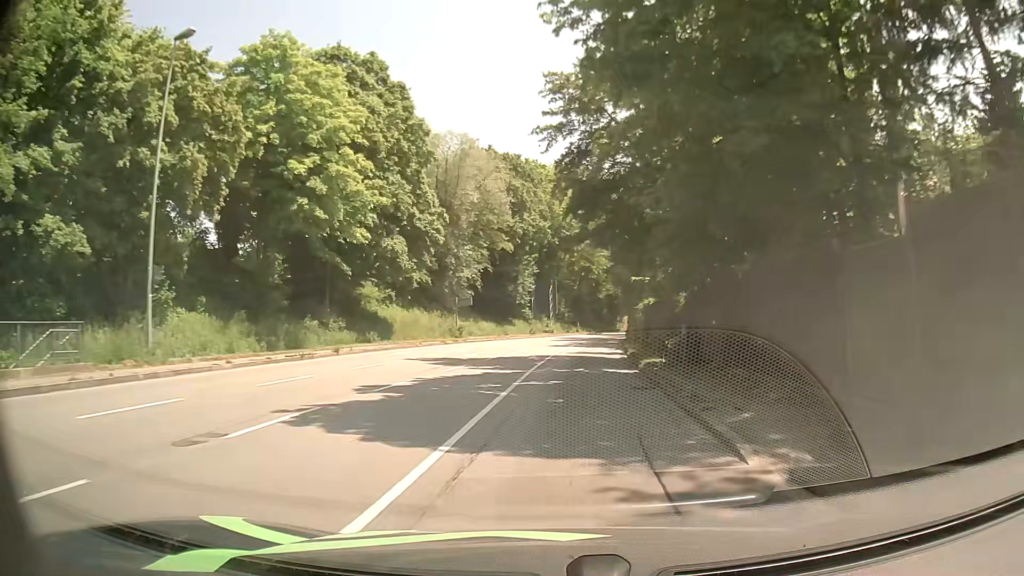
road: primary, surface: asphalt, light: Day
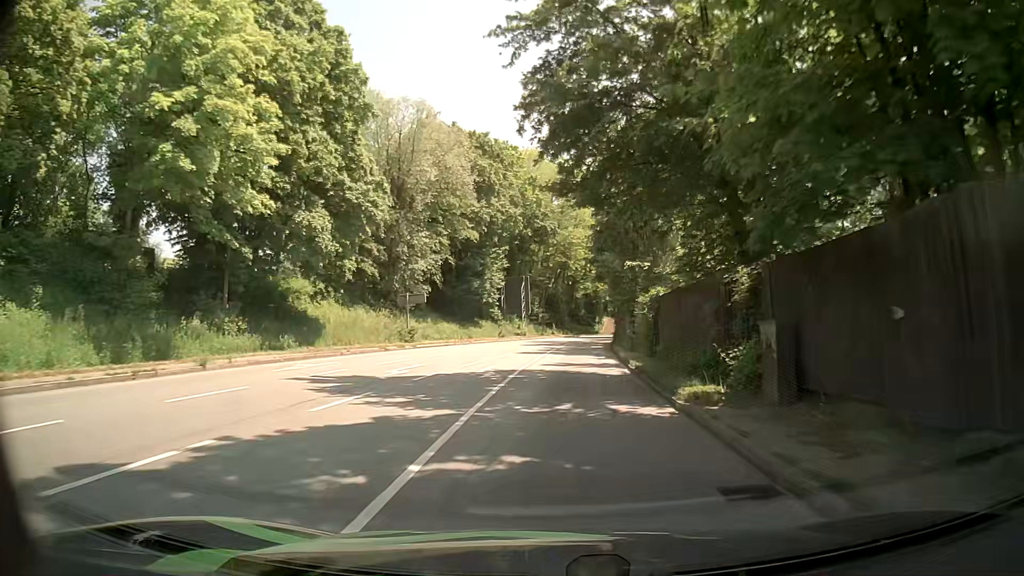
(+0.2, +9.5) m; +3°
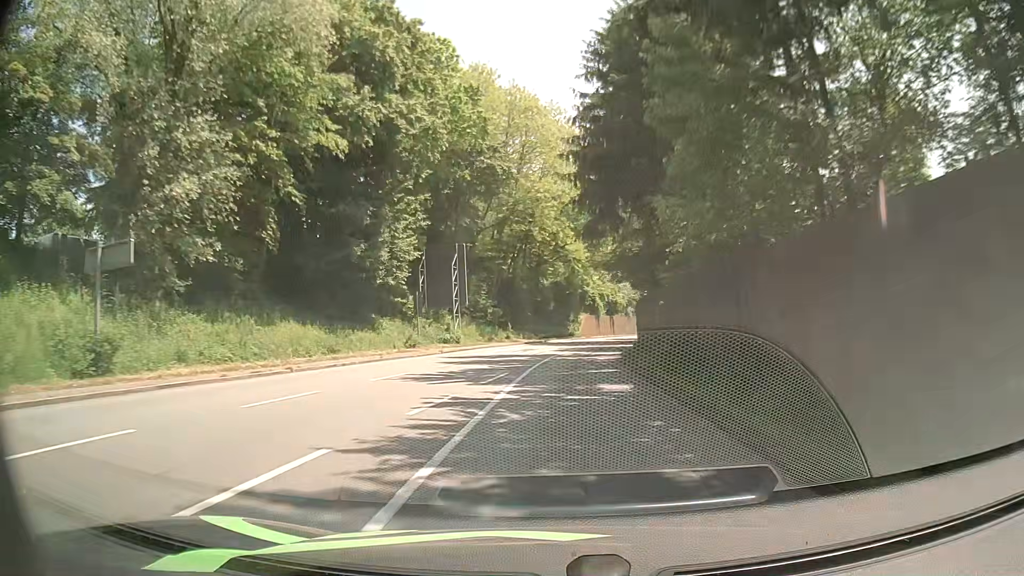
(+0.7, +29.7) m; +2°
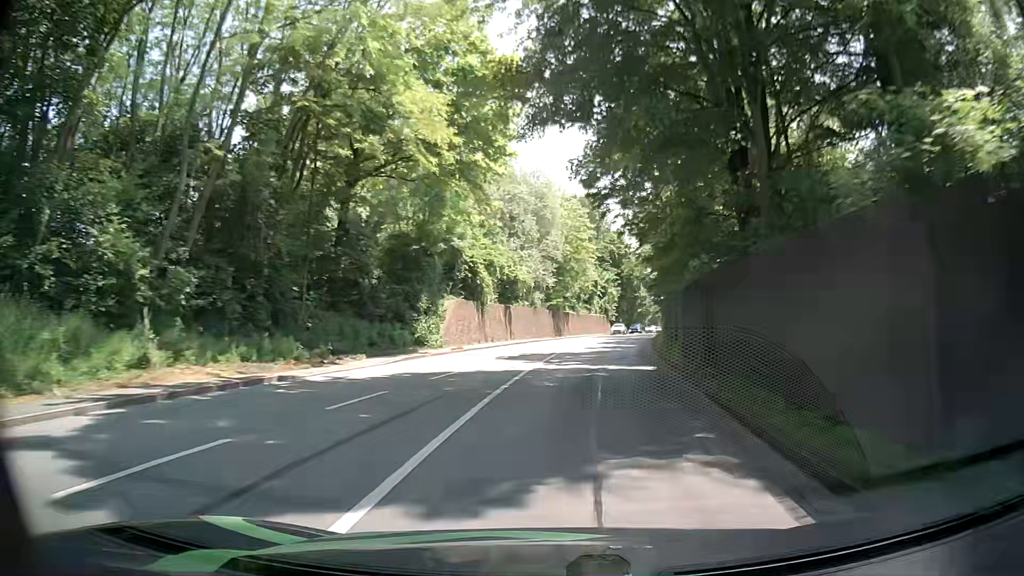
(+3.0, +42.0) m; +8°
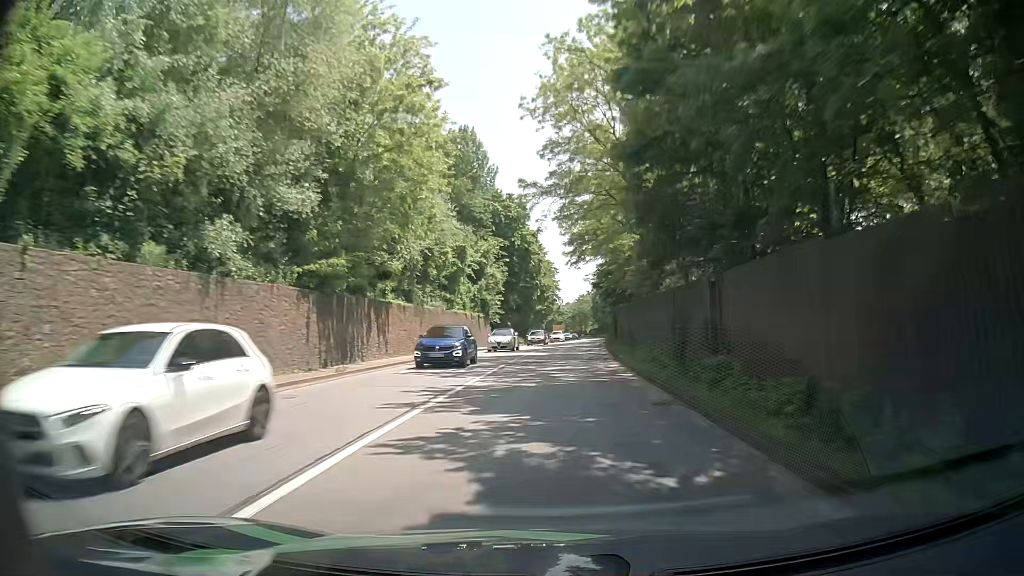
(+4.9, +44.3) m; +11°
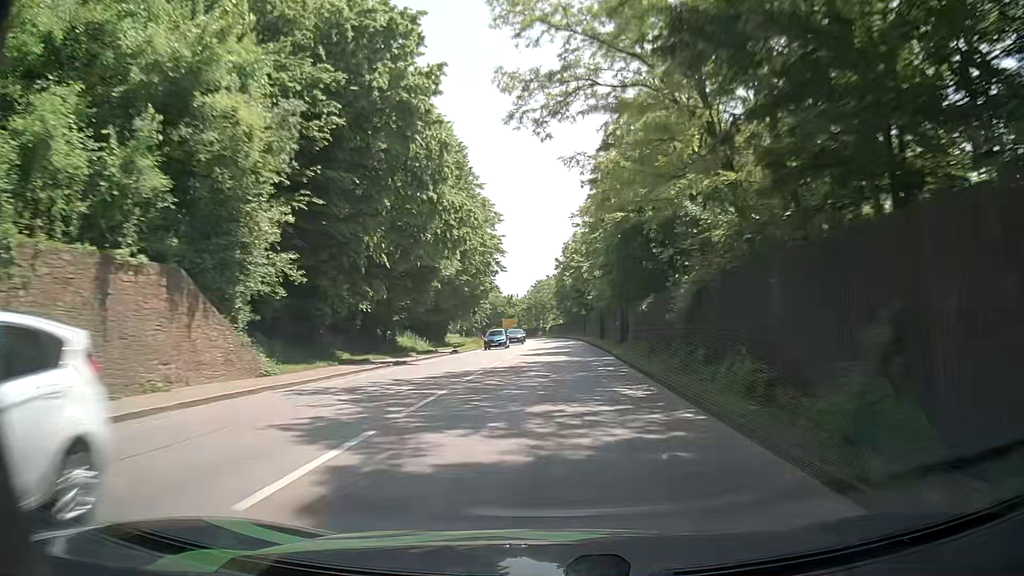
(+1.6, +46.8) m; +4°
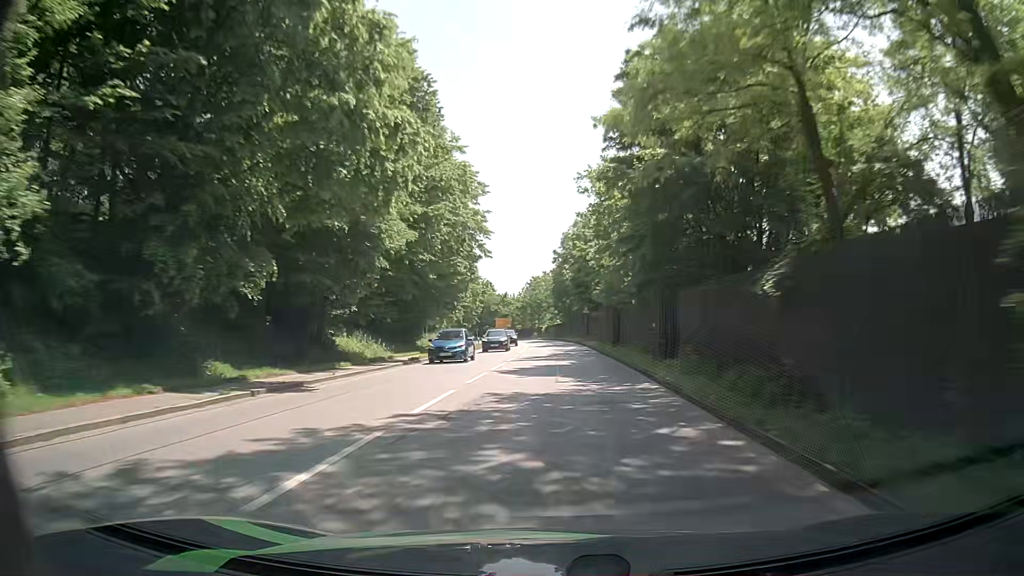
(+0.1, +12.1) m; 0°
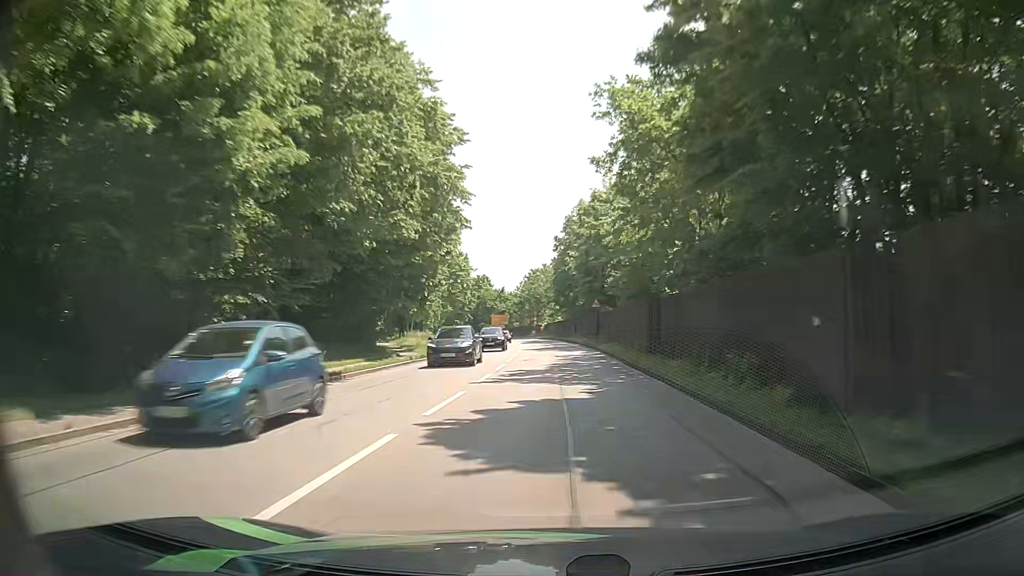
(0.0, +12.3) m; 0°
(0, +10) (0, +20) (0, +30) (0, +40) (-1, +50) (-1, +60) (-2, +70) (-3, +80) (-4, +90) (-5, +100) m
